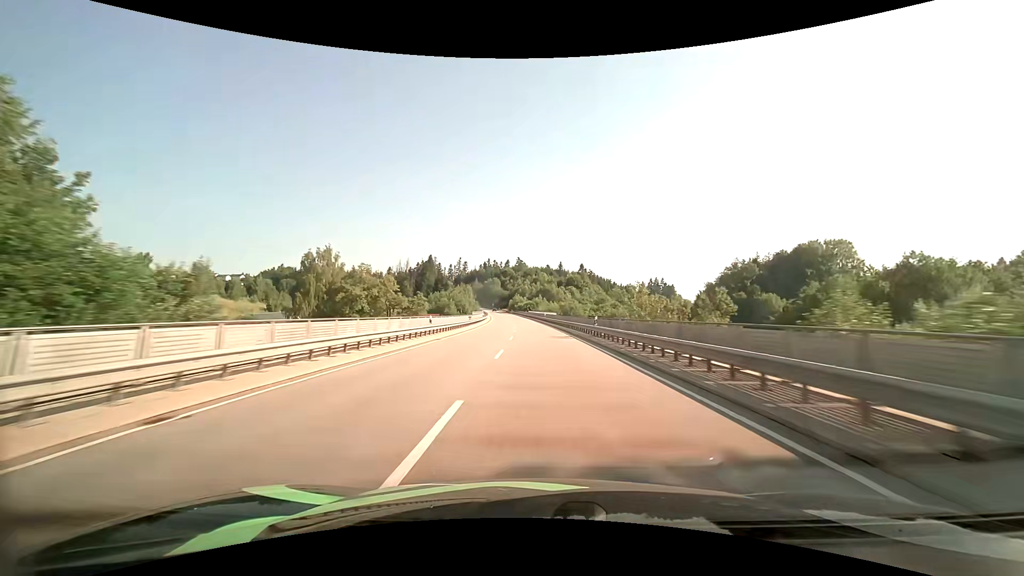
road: primary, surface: asphalt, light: Day
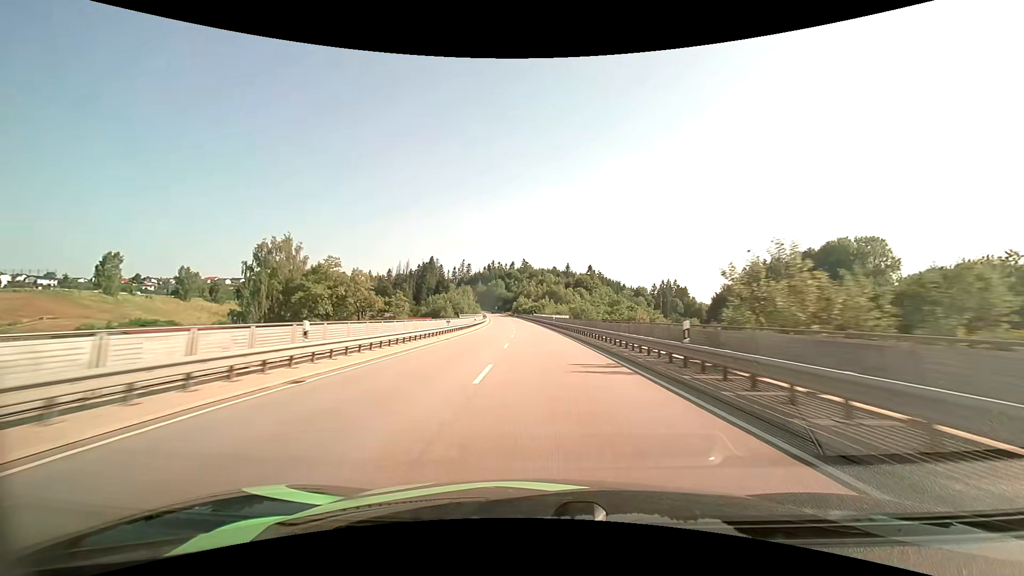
(-0.2, +17.1) m; -1°
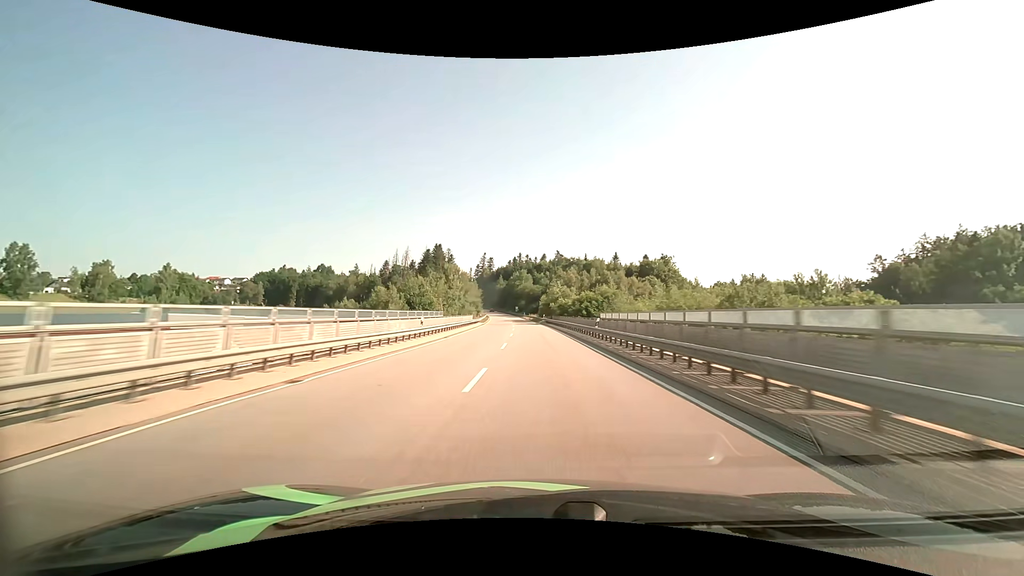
(-3.1, +84.4) m; -4°
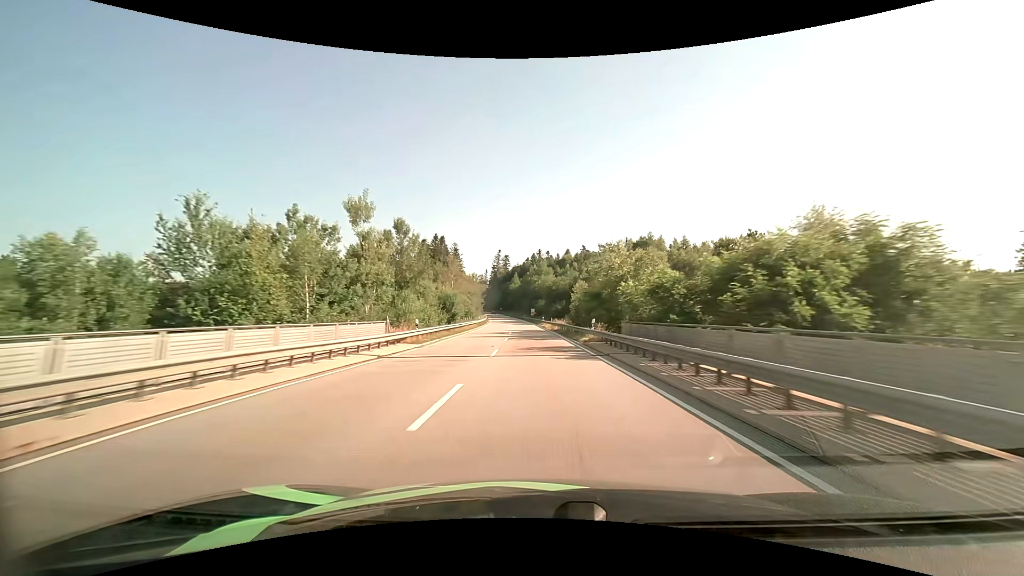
(-0.9, +50.6) m; -2°
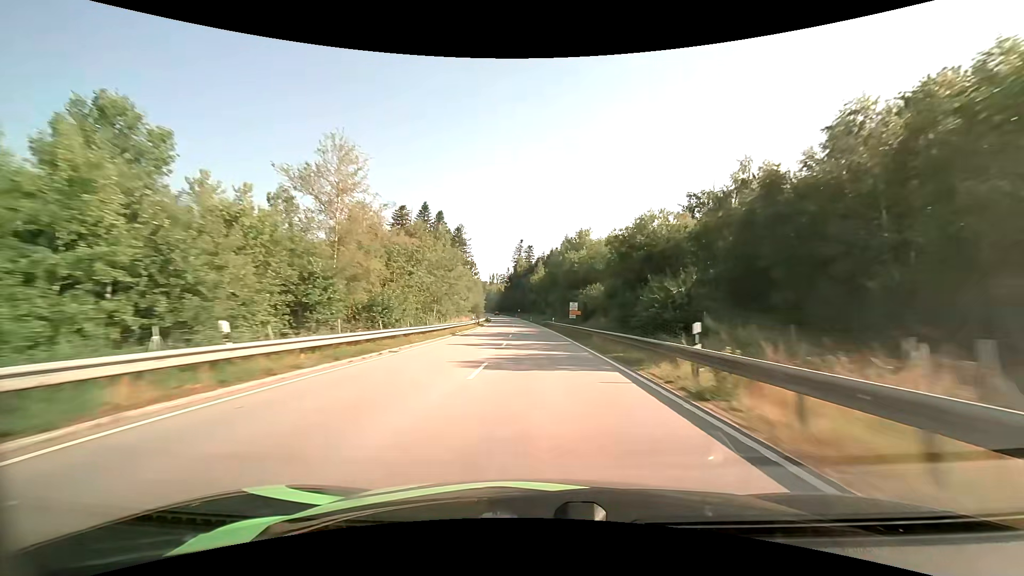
(-2.1, +66.5) m; -3°
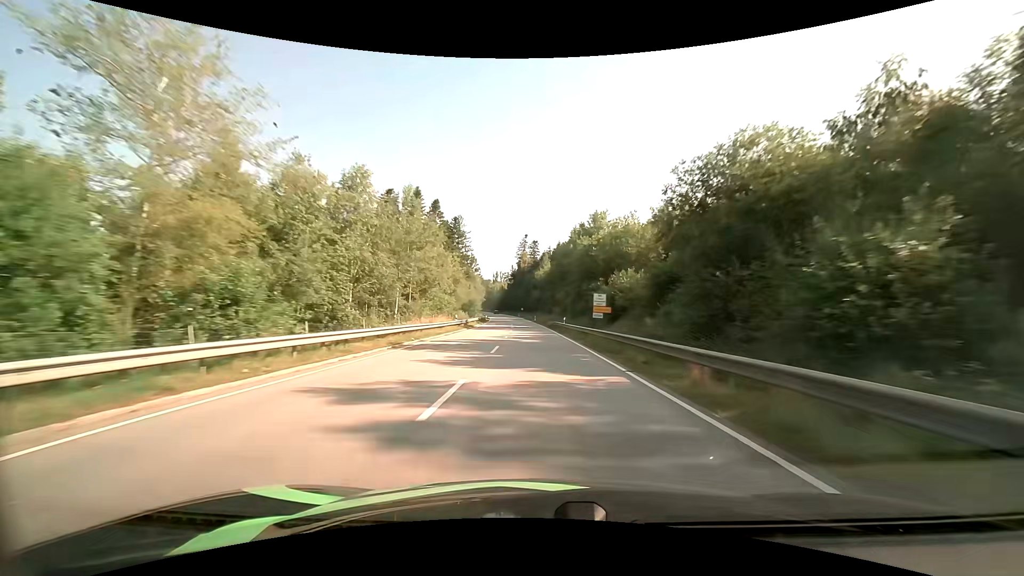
(-0.1, +16.4) m; 0°
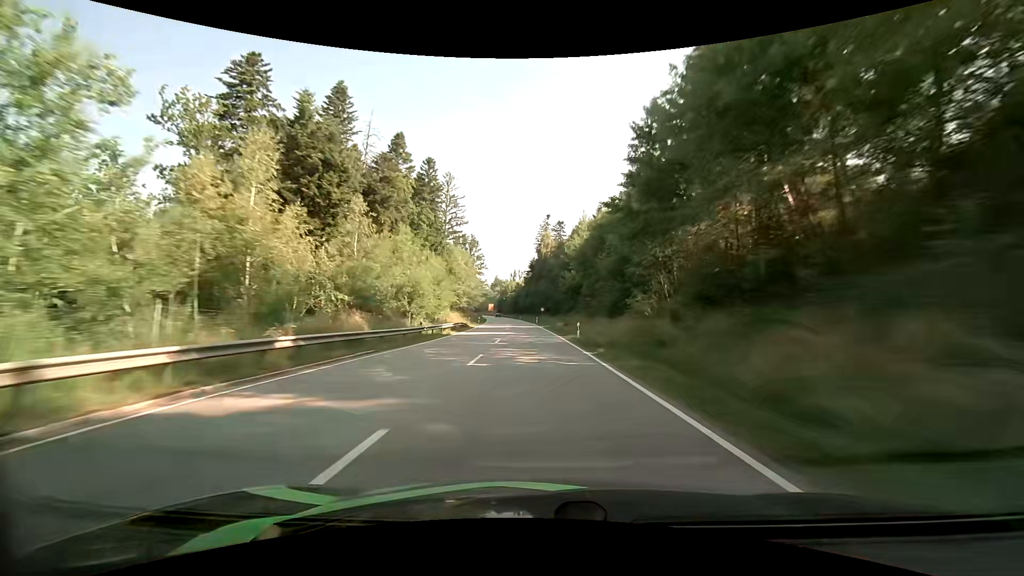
(-1.6, +64.3) m; -3°
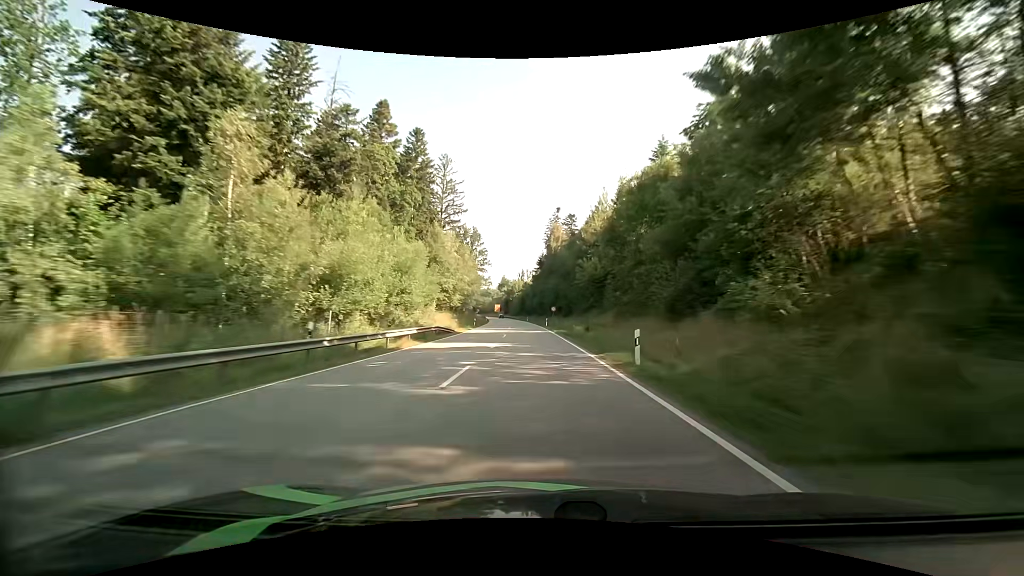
(-0.1, +15.9) m; -1°
(0, +10) (0, +20) (0, +30) (-1, +40) (-1, +50) (-2, +60) (-2, +70) (-3, +80) (-3, +90) (-4, +100) m
